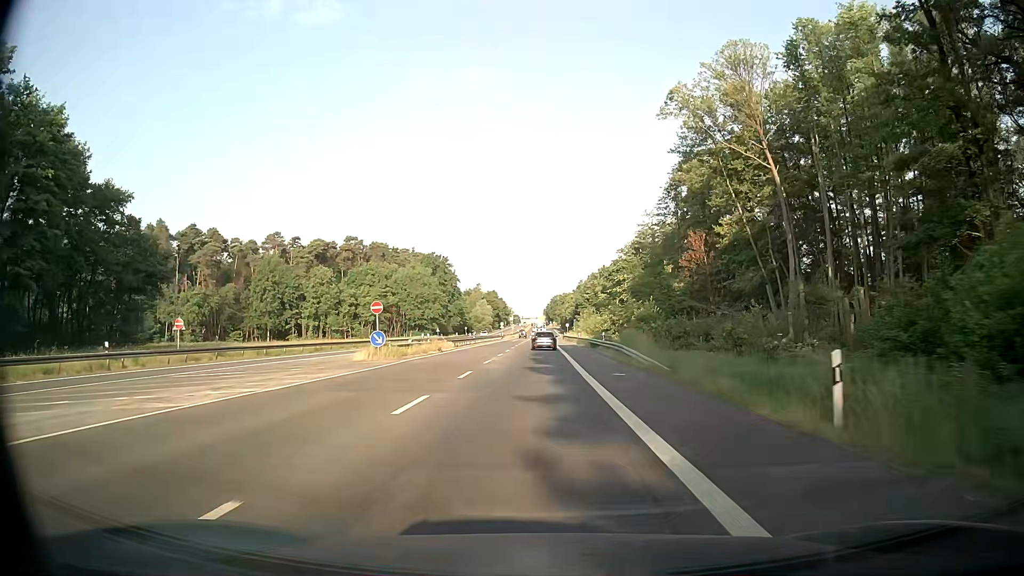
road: secondary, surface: asphalt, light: Day
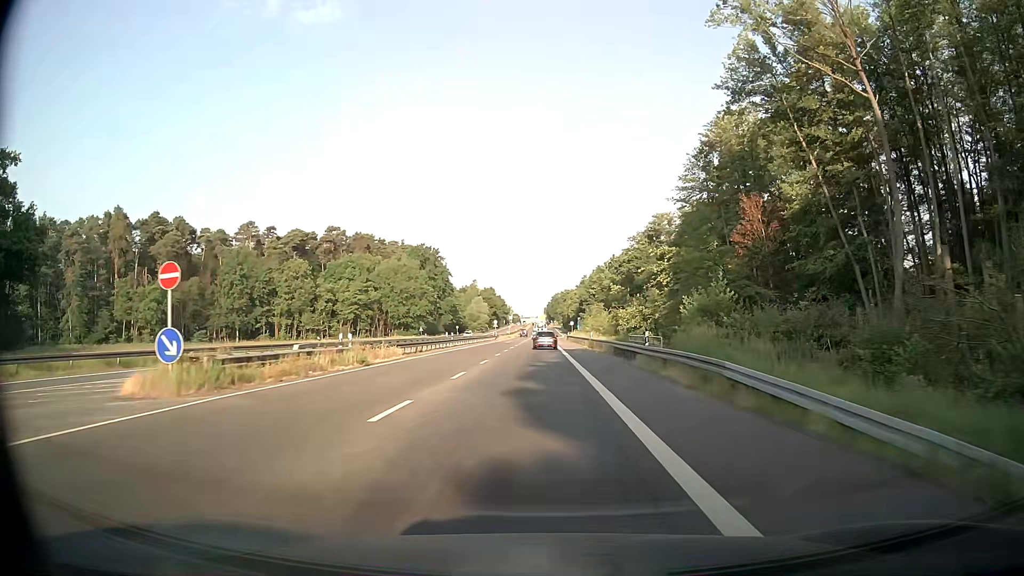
(-0.1, +19.1) m; -1°
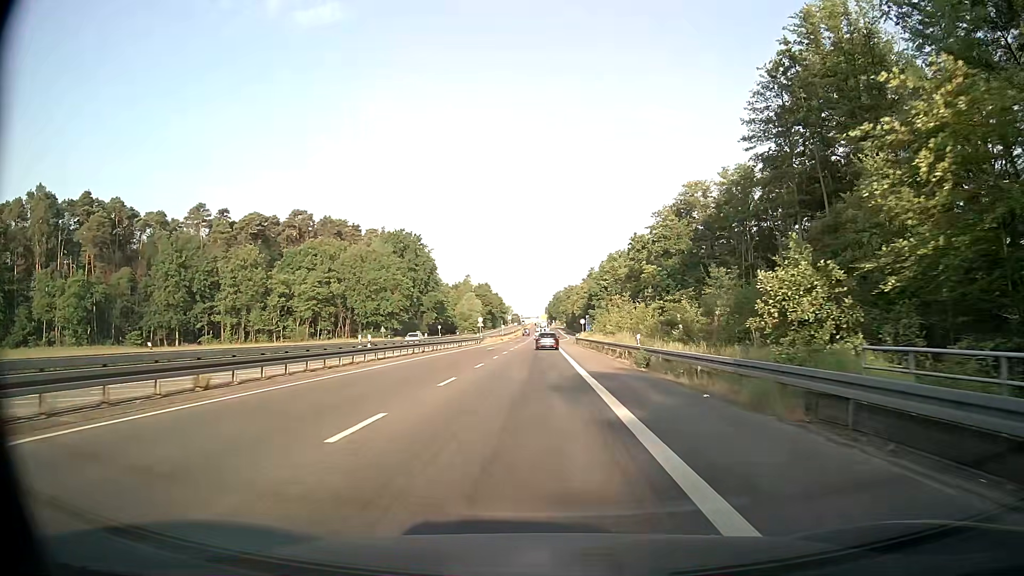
(+0.1, +28.8) m; 0°
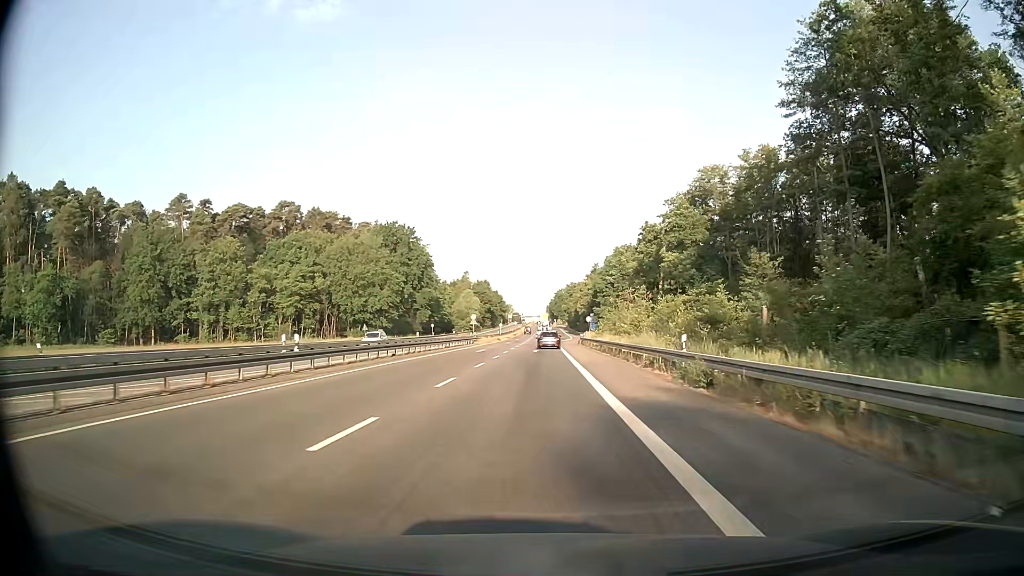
(0.0, +9.6) m; 0°
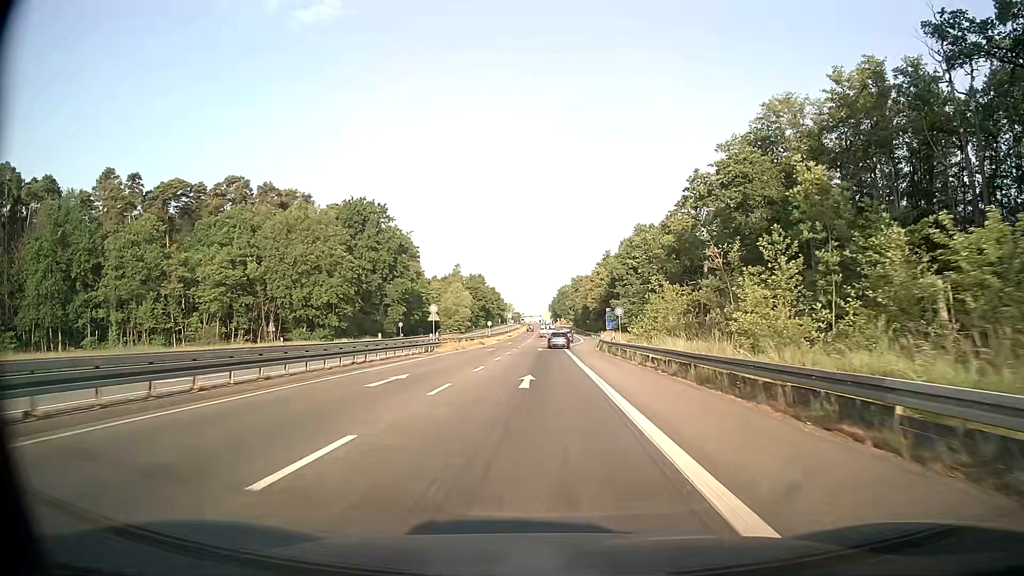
(0.0, +28.9) m; 0°
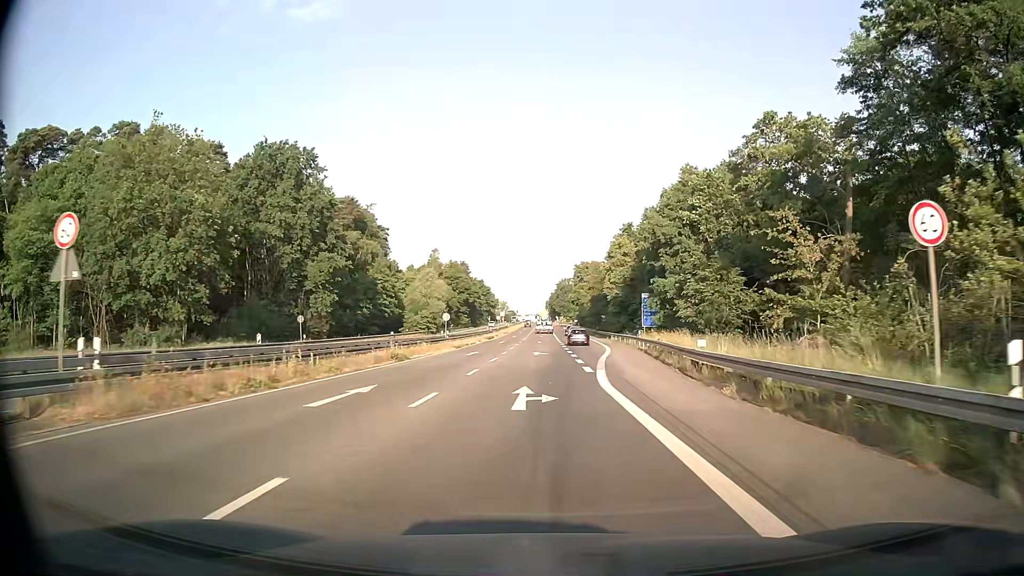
(+0.2, +38.6) m; 0°
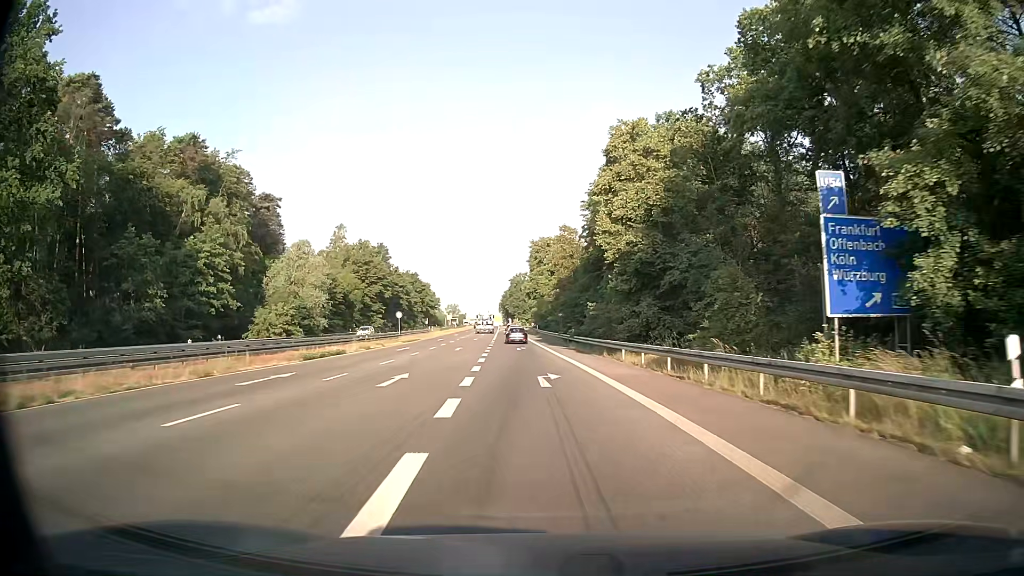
(+2.5, +48.1) m; +3°
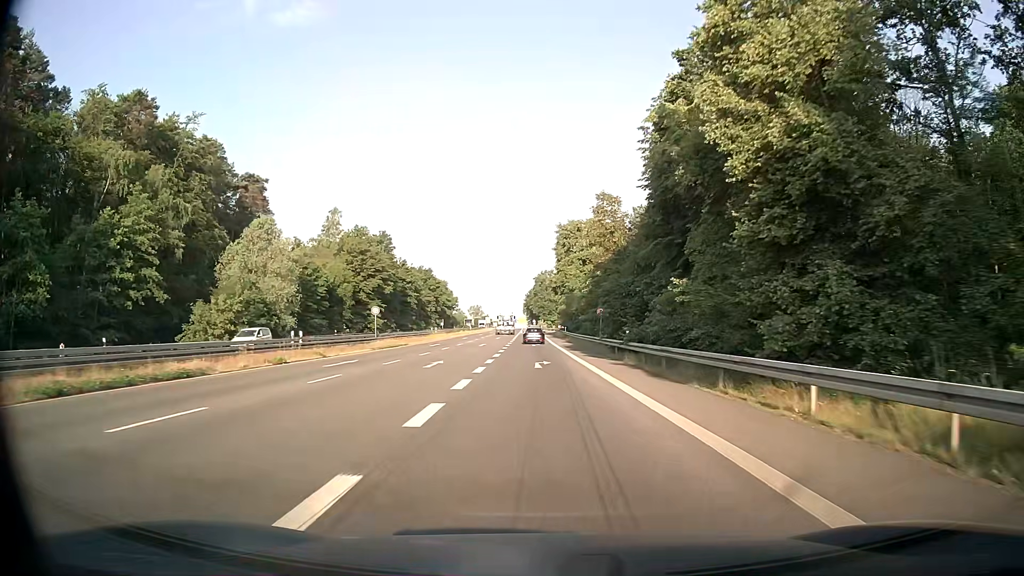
(-0.3, +19.1) m; -3°
(0, +10) (0, +20) (0, +30) (0, +40) (0, +50) (0, +60) (-1, +70) (-1, +80) (-1, +90) (-1, +100) m
